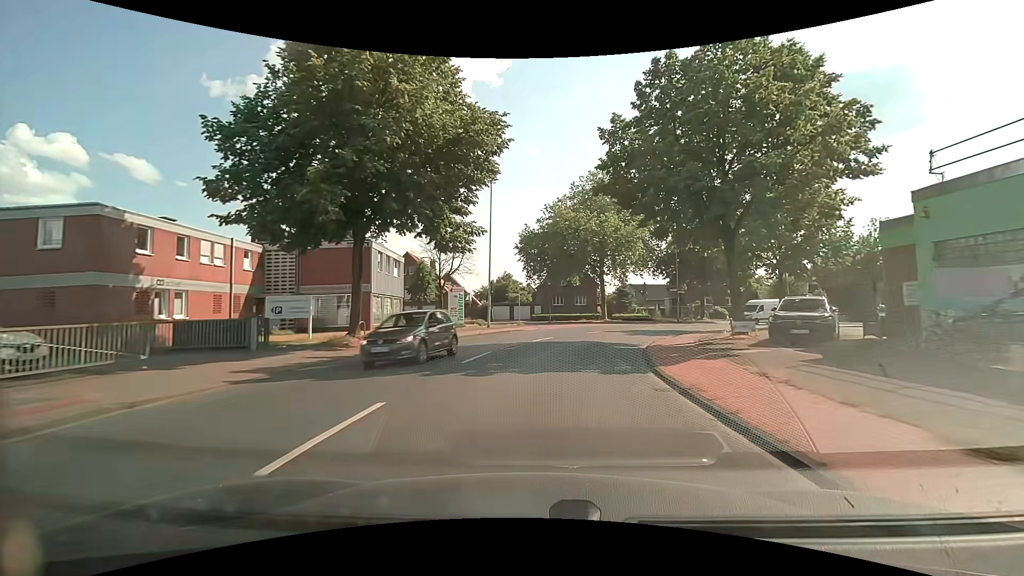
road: tertiary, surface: asphalt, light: Day
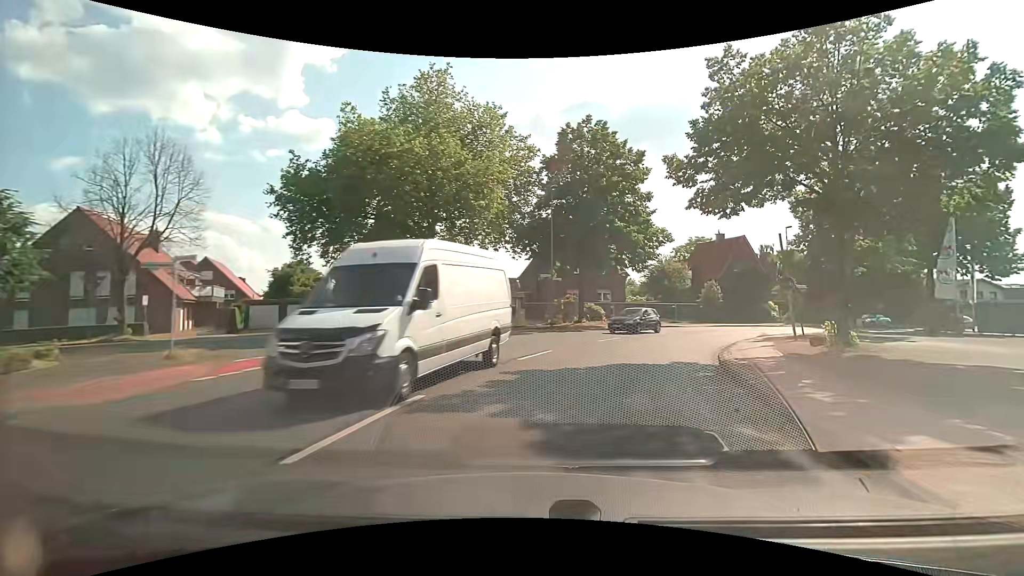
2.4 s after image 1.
(+2.9, +25.4) m; +18°
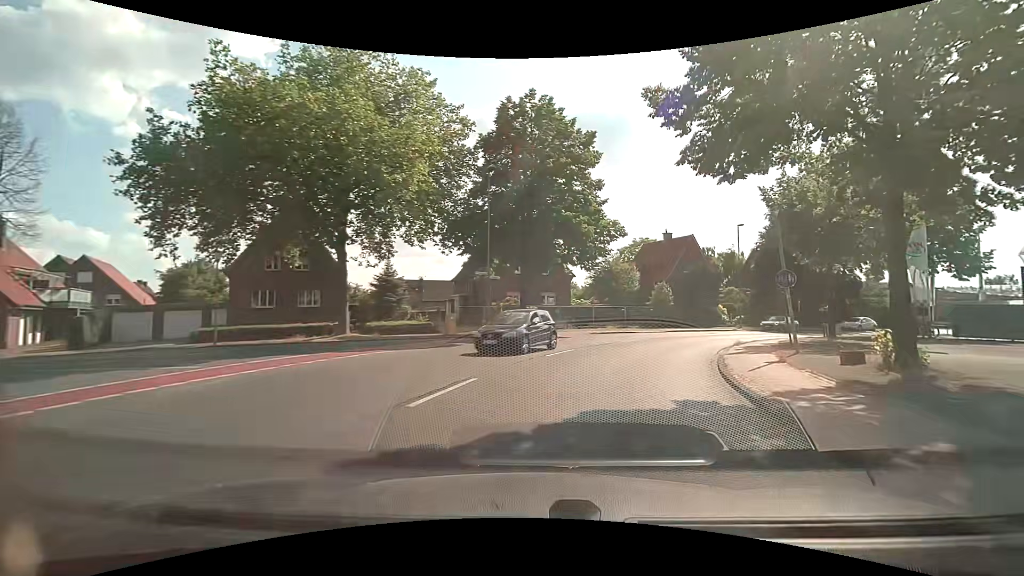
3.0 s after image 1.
(+0.3, +6.0) m; +6°
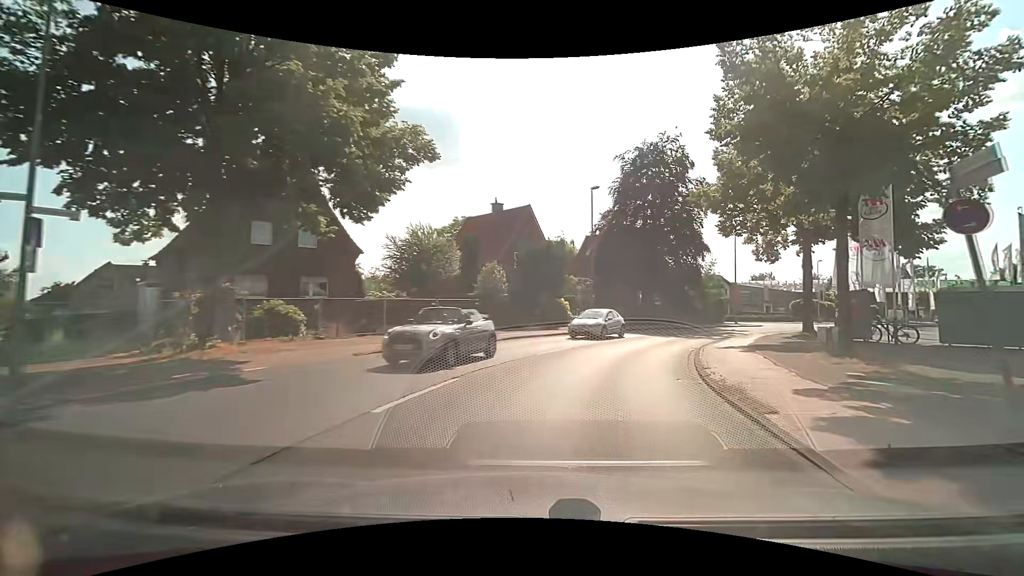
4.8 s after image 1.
(+3.2, +17.5) m; +21°
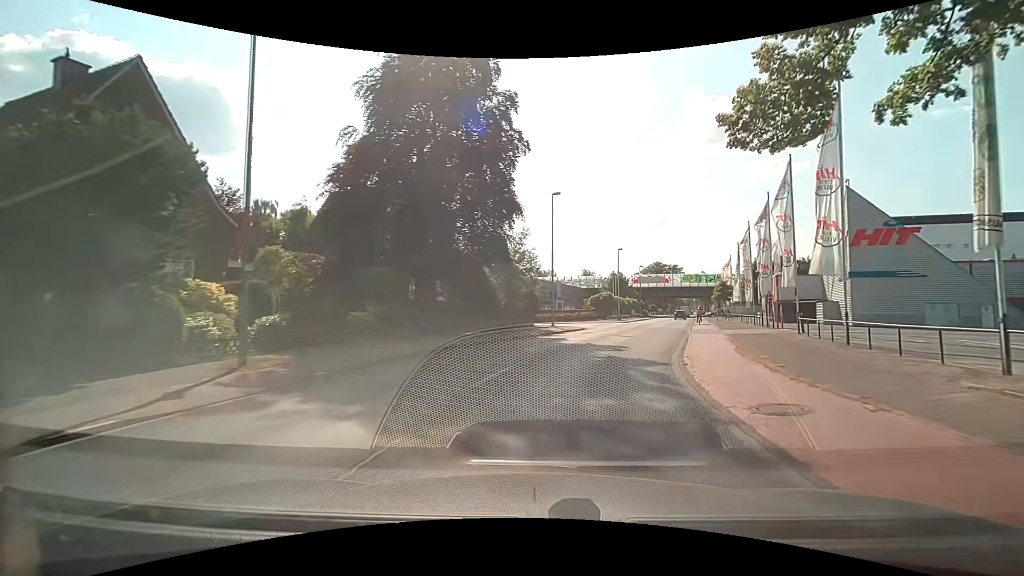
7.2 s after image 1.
(+4.7, +23.5) m; +23°
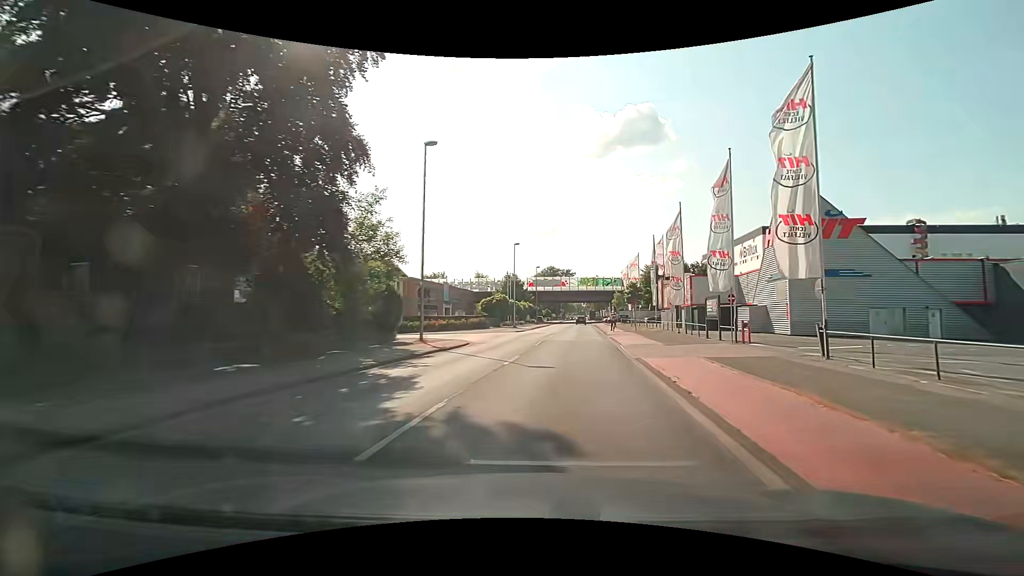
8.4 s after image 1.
(+1.4, +12.4) m; +13°
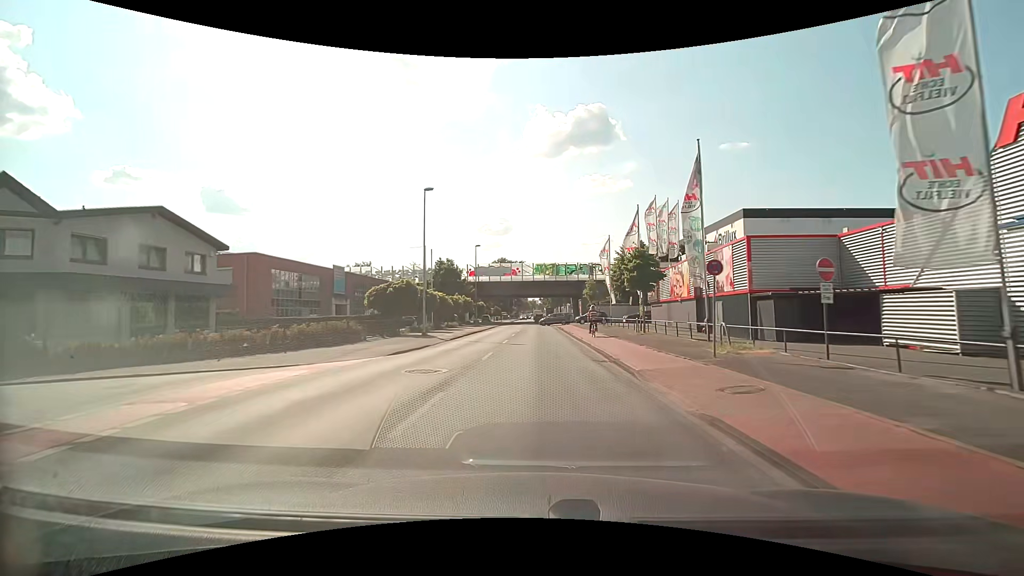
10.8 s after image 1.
(+1.6, +26.1) m; +4°
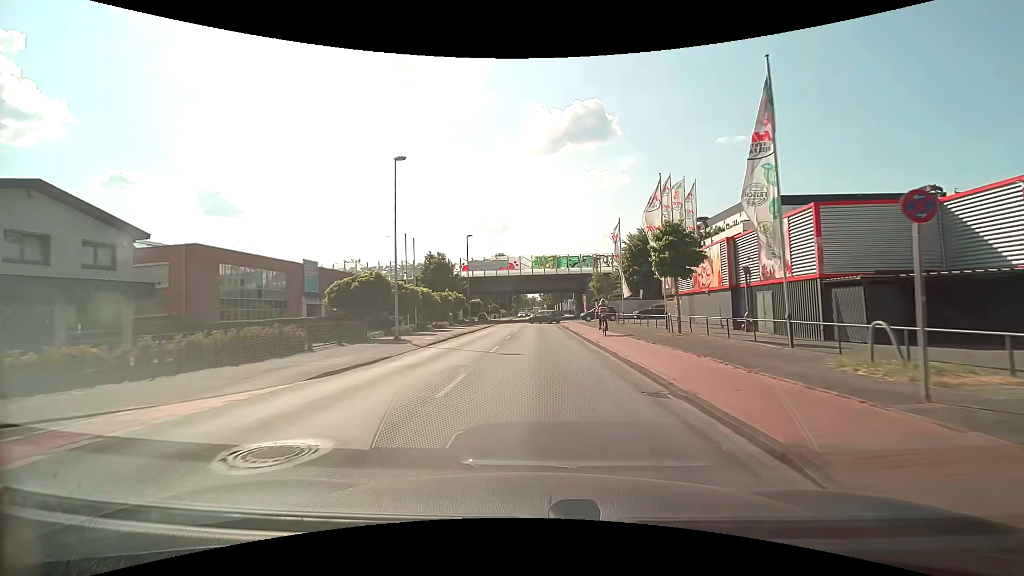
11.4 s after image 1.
(+0.1, +6.8) m; +1°
